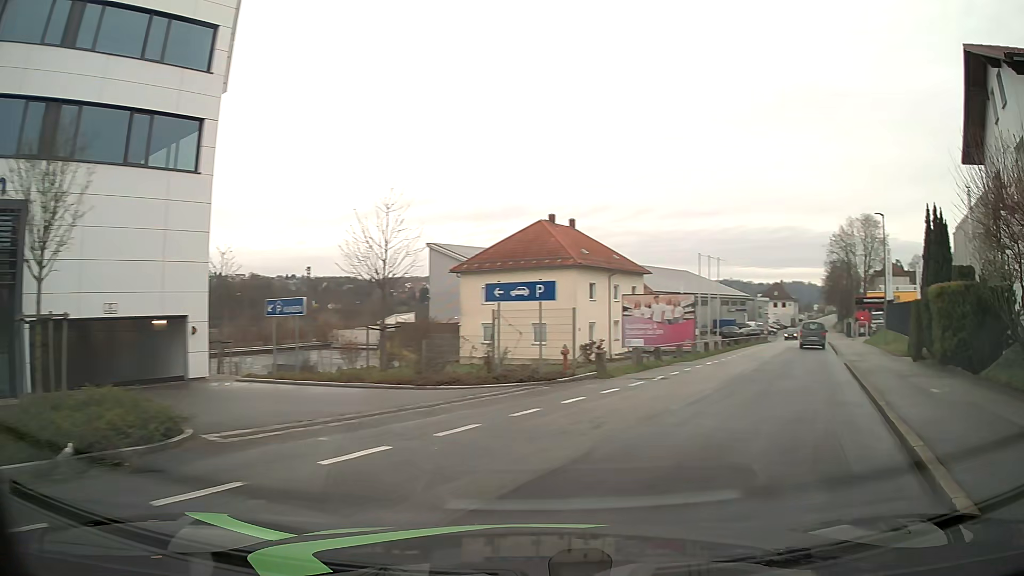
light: Day
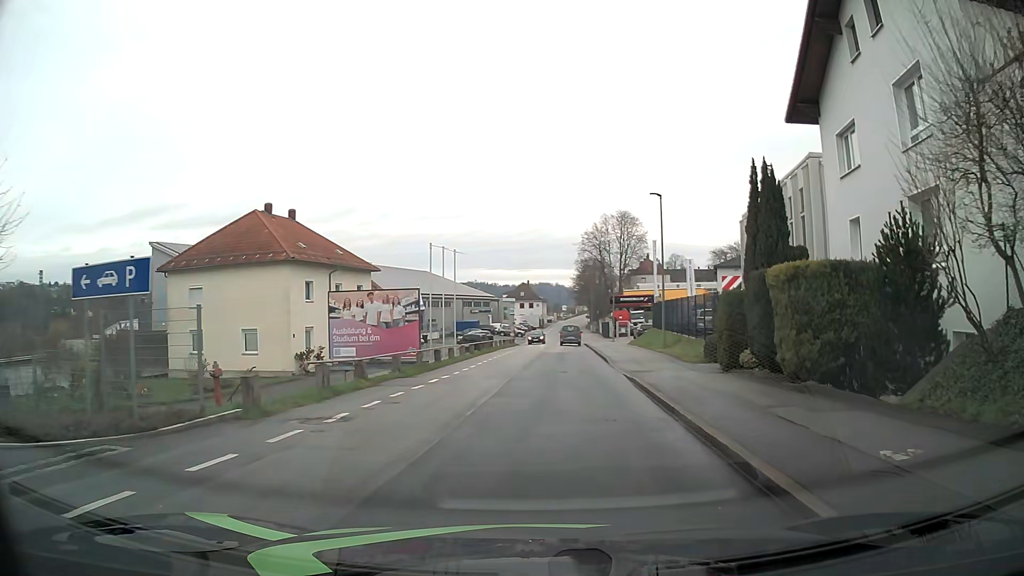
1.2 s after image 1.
(+1.6, +7.2) m; +21°
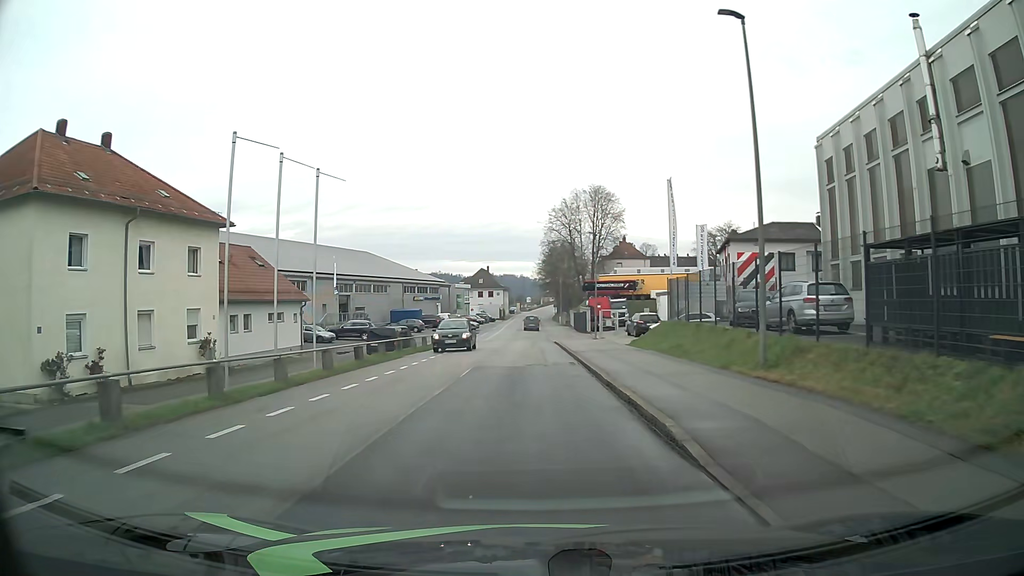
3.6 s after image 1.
(+0.7, +21.3) m; +3°
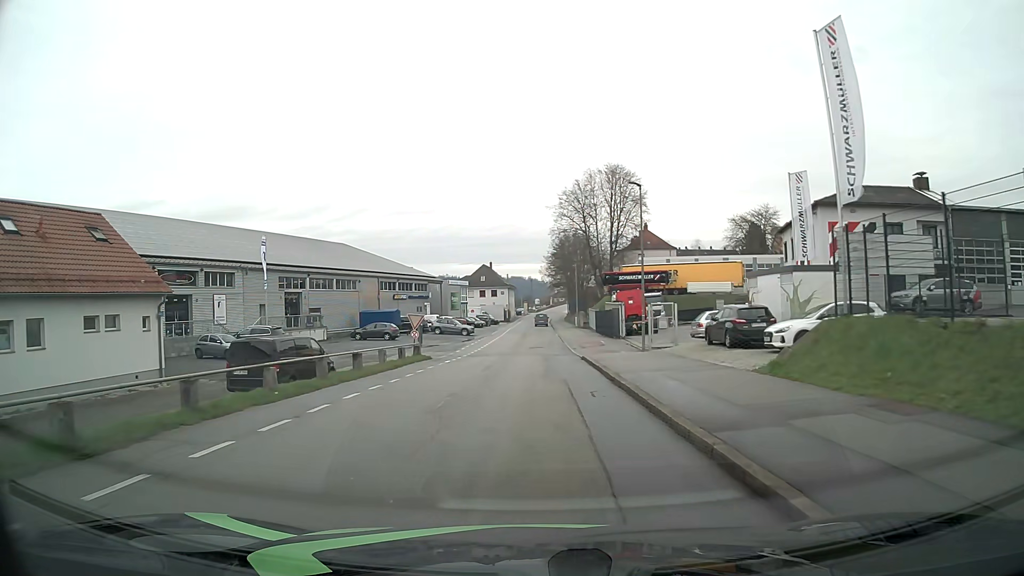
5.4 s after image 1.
(-0.3, +19.1) m; -1°
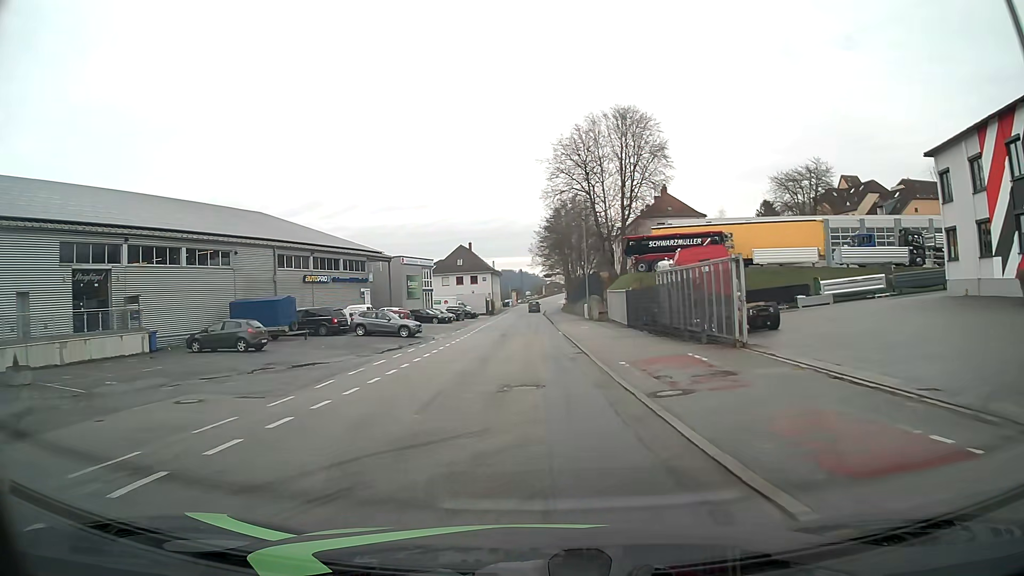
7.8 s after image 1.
(+0.1, +28.0) m; 0°
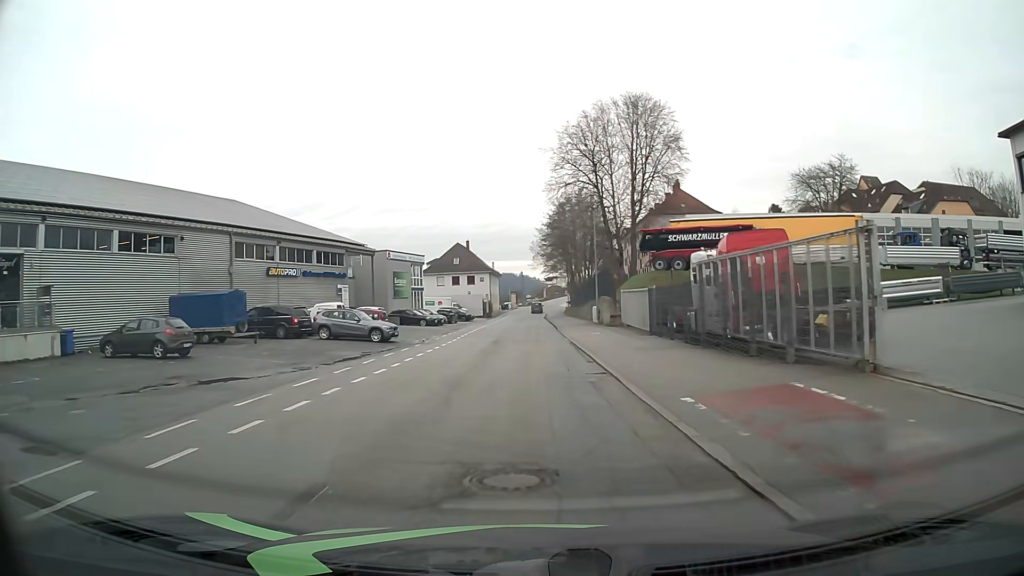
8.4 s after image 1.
(0.0, +7.4) m; 0°
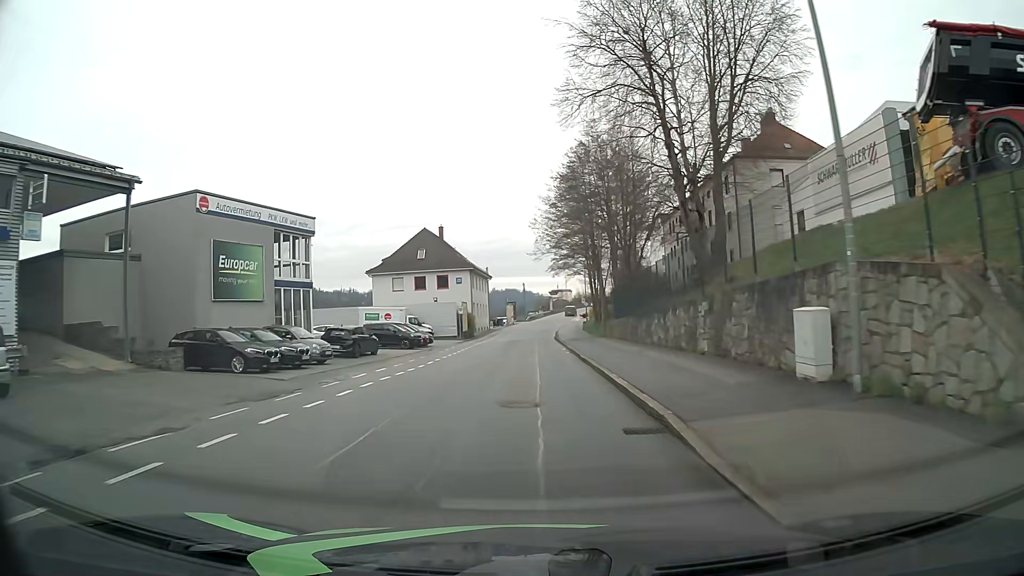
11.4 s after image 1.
(+0.3, +37.3) m; 0°
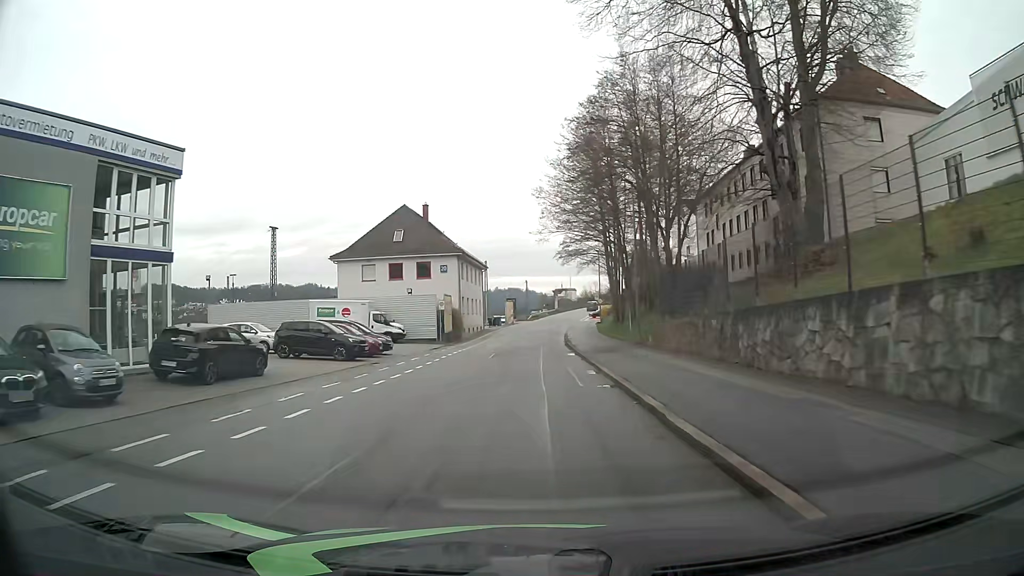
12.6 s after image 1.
(0.0, +15.0) m; 0°
(0, +10) (0, +20) (0, +30) (0, +40) (+1, +50) (+1, +60) (+2, +70) (+3, +80) (+4, +90) (+5, +100) m
